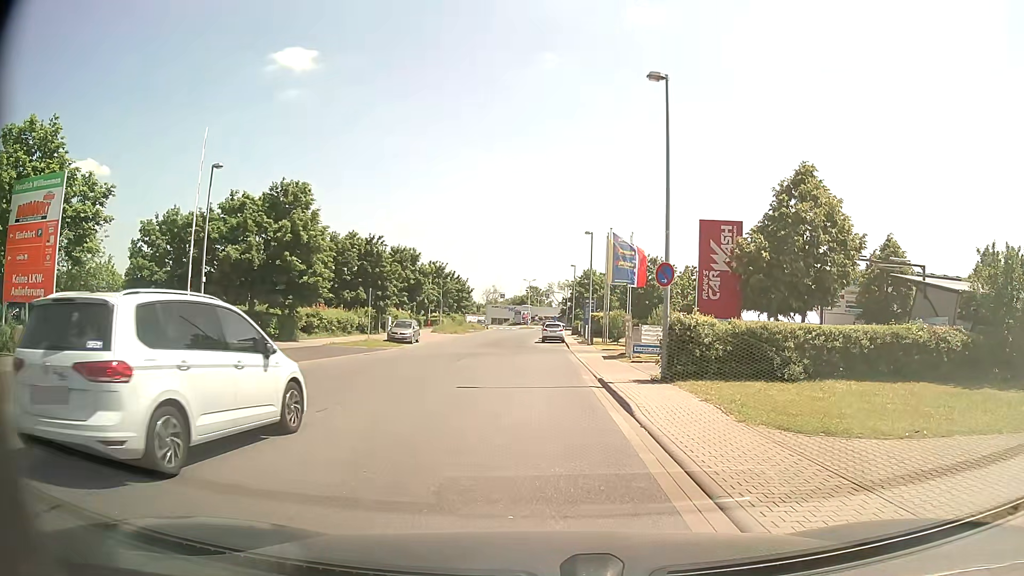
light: Day
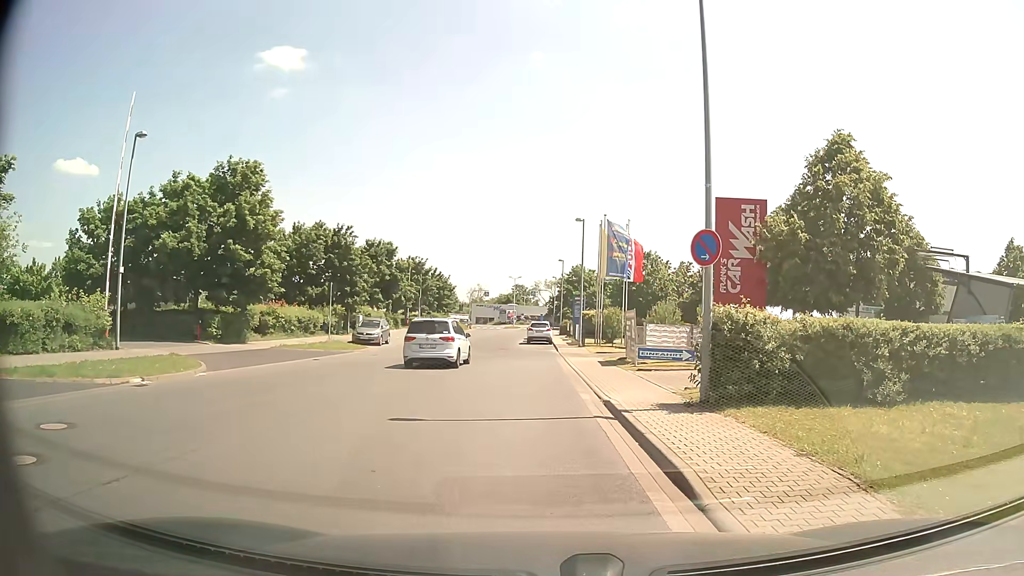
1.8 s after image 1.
(0.0, +5.3) m; +1°
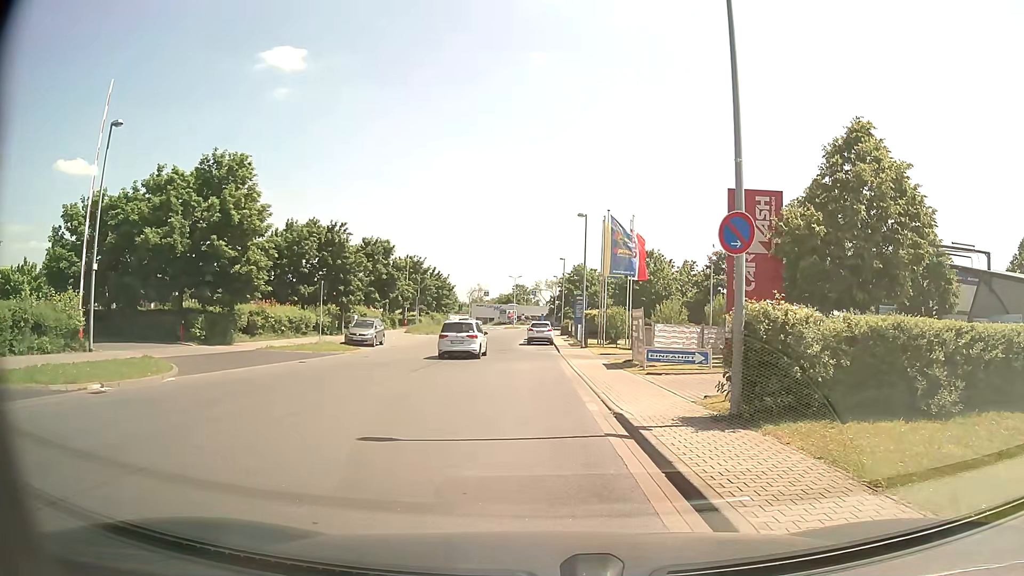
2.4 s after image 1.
(0.0, +1.7) m; 0°
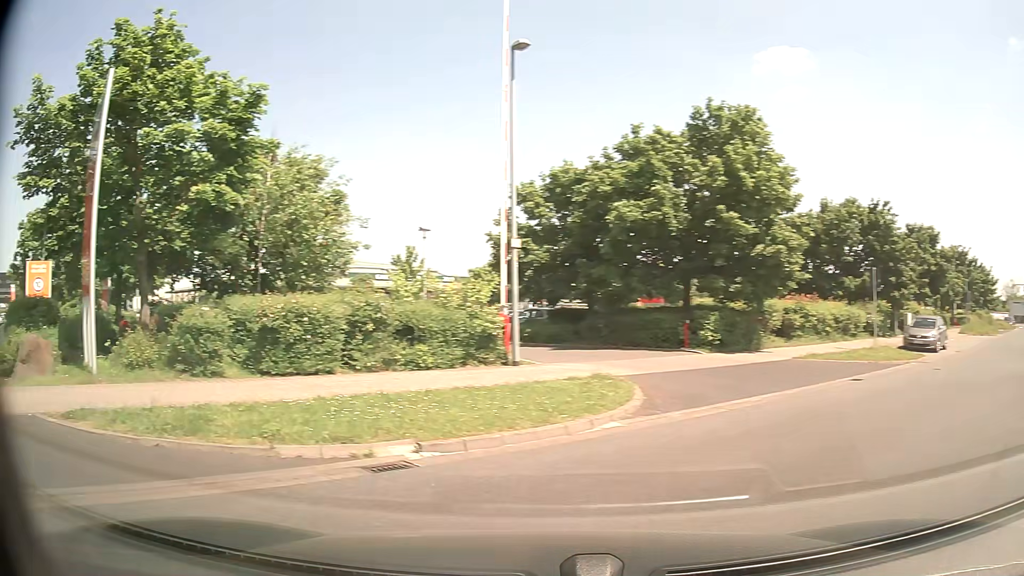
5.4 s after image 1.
(-1.7, +8.2) m; -46°
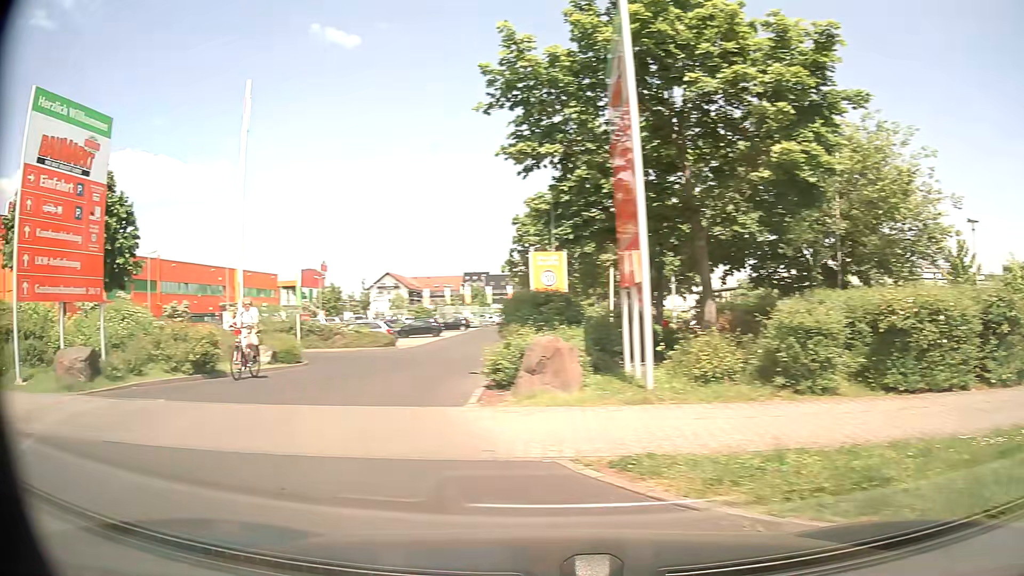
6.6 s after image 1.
(-1.2, +3.1) m; -46°
